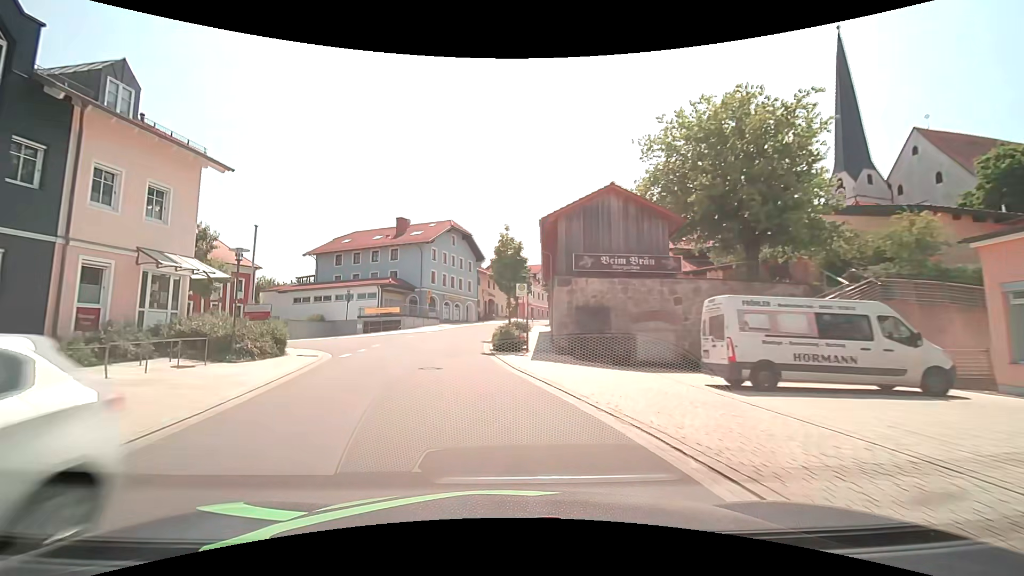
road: tertiary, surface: asphalt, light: Day
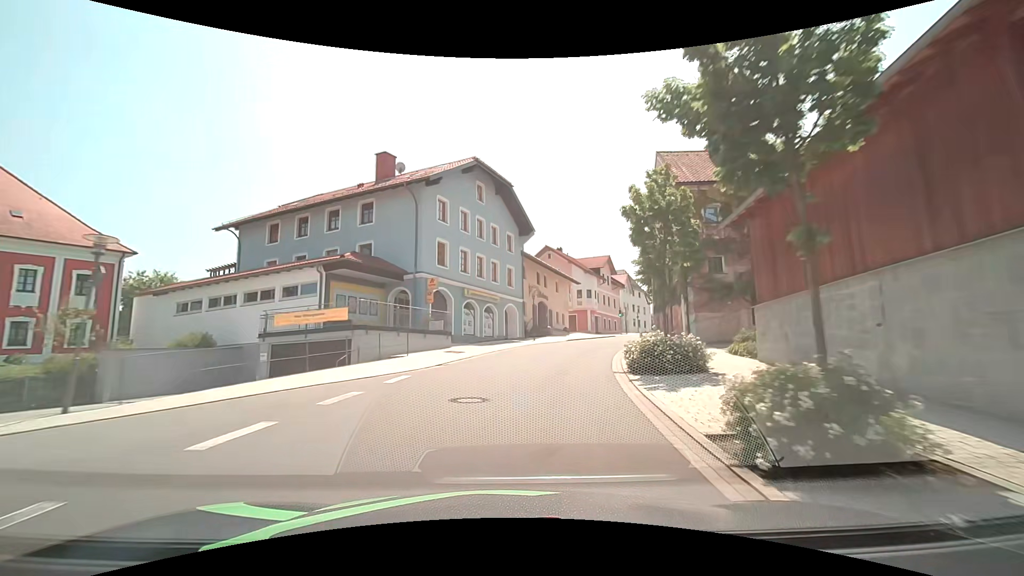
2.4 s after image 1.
(-3.2, +29.2) m; -4°
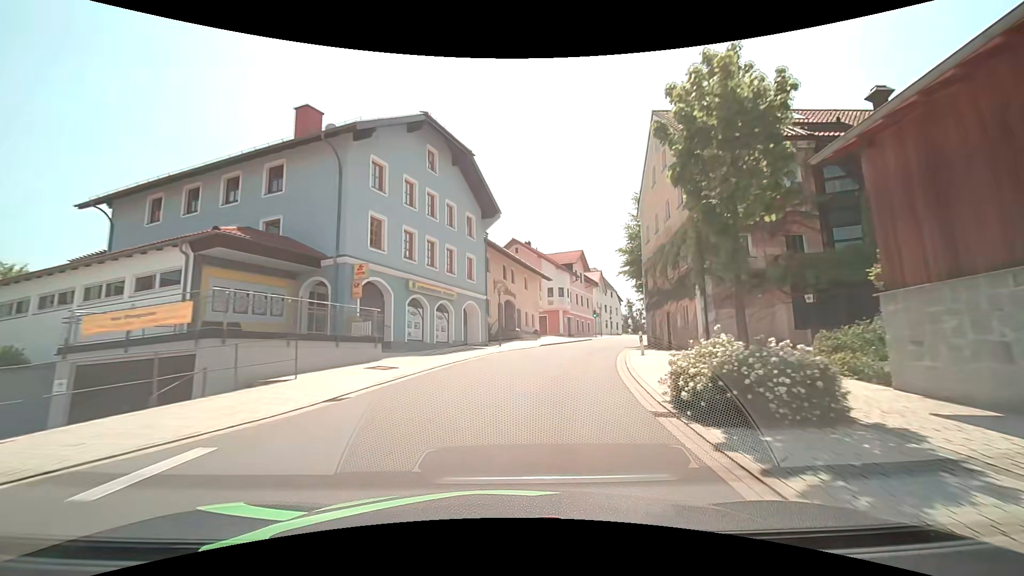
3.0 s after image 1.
(+0.1, +7.3) m; +3°
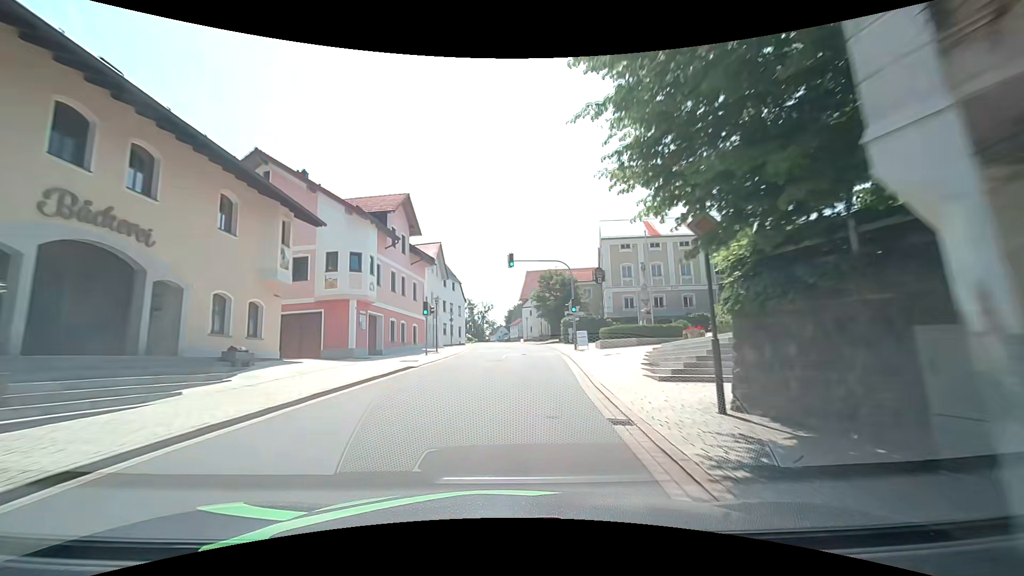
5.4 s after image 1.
(+5.0, +29.0) m; +19°
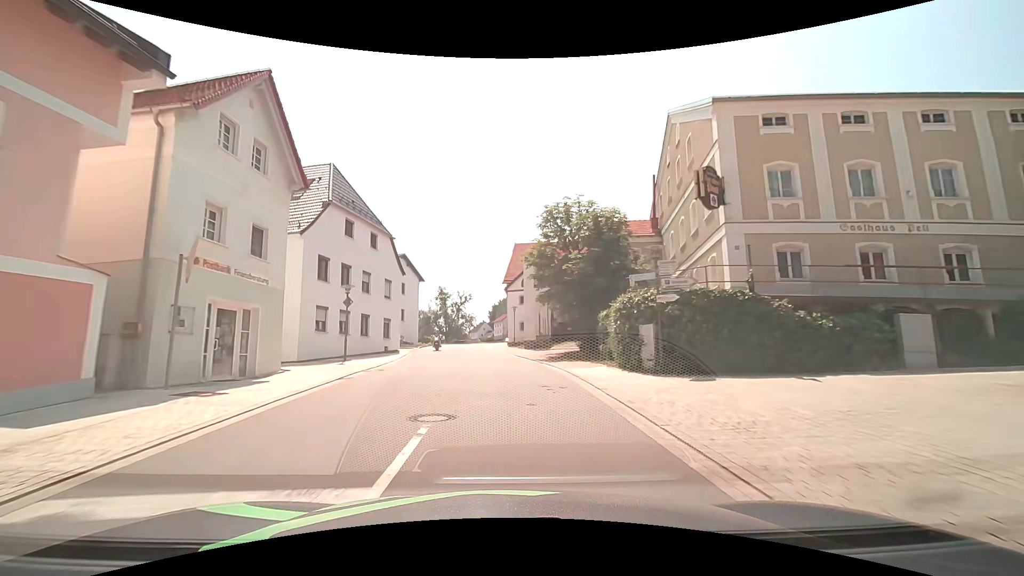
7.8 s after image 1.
(+1.4, +30.3) m; +3°
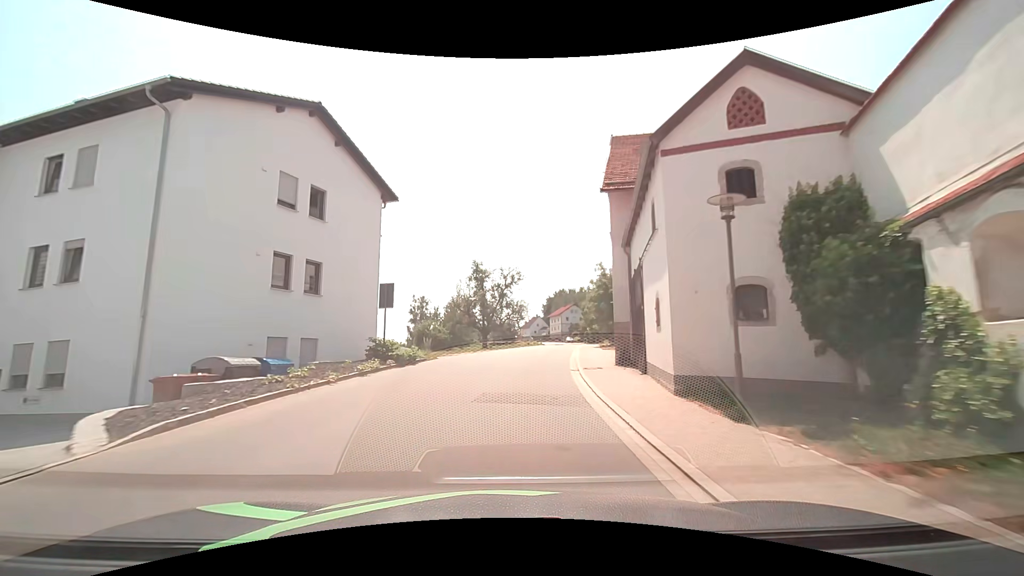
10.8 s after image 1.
(-2.2, +38.2) m; -7°
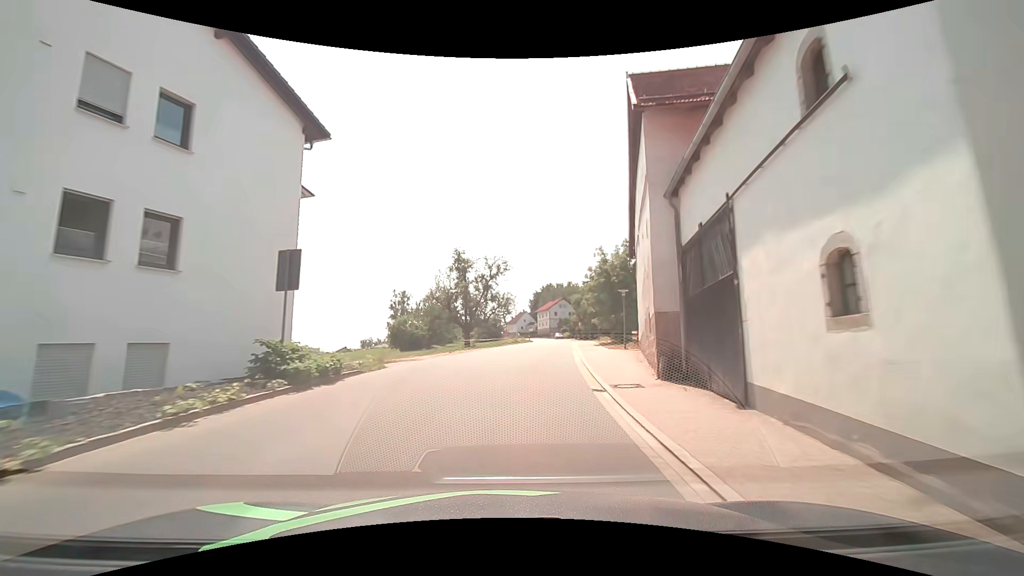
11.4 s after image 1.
(+0.2, +7.7) m; +2°
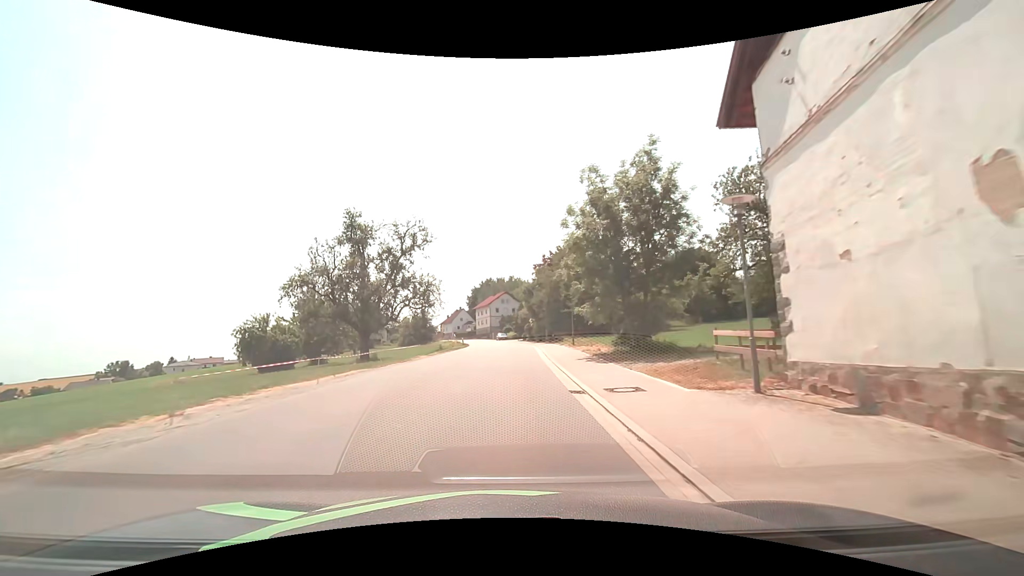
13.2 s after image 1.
(+1.5, +23.0) m; +7°
(0, +10) (0, +20) (0, +30) (+1, +40) (+1, +50) (0, +60) (0, +70) (-1, +80) (-2, +90) (-4, +100) m
